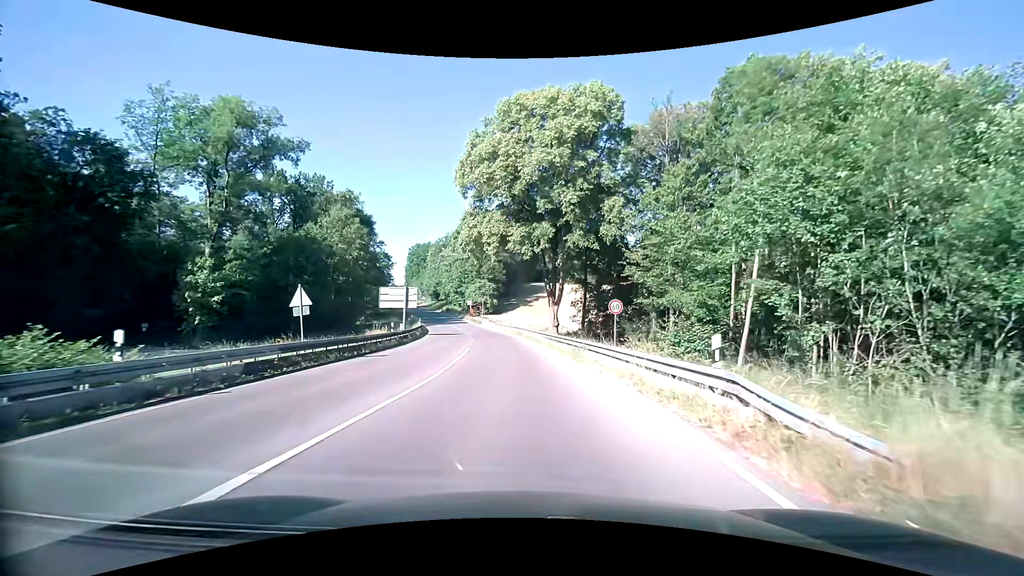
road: secondary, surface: asphalt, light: Day
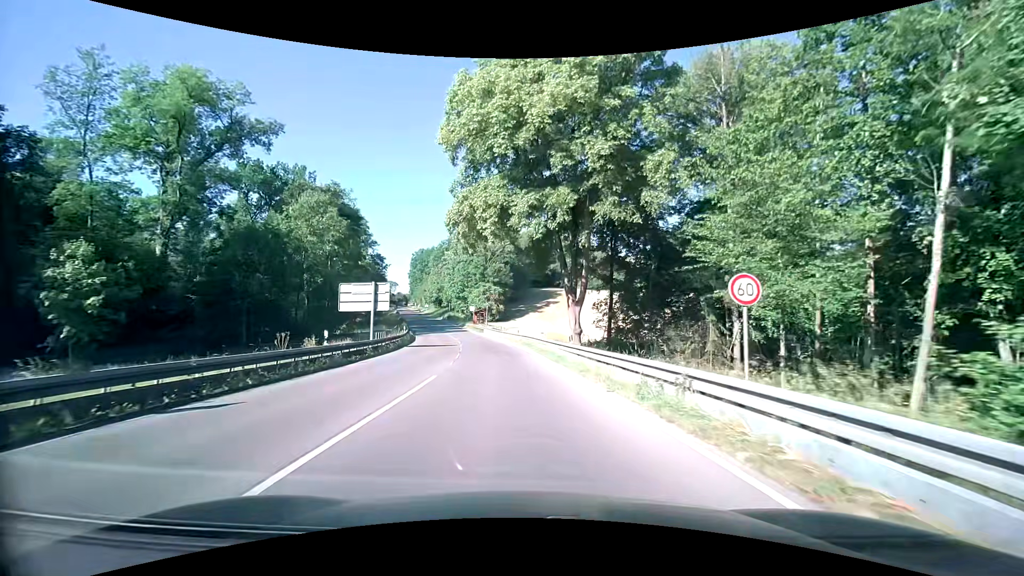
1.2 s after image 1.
(-0.1, +12.1) m; -1°
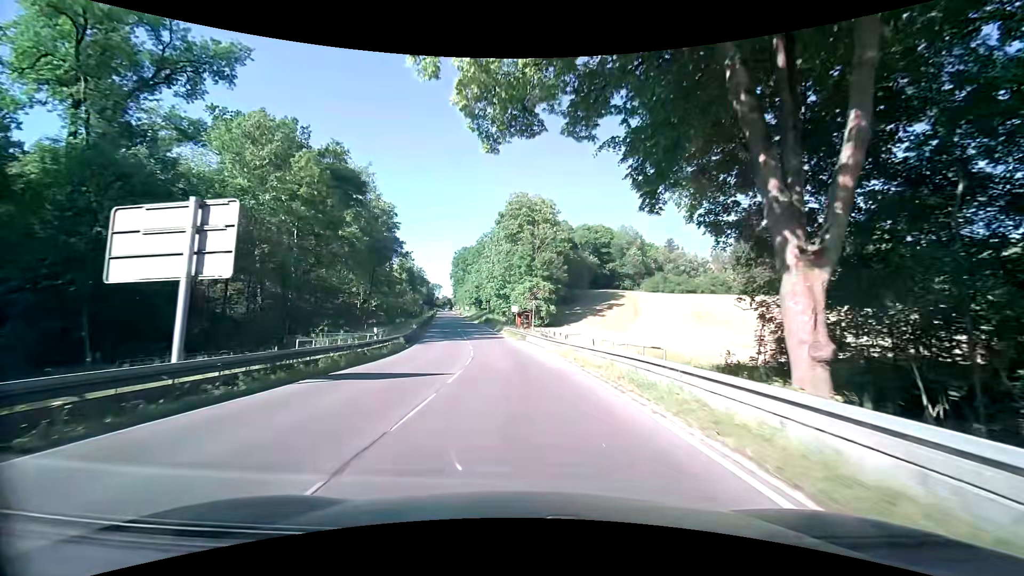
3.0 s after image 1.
(-1.3, +22.9) m; -7°
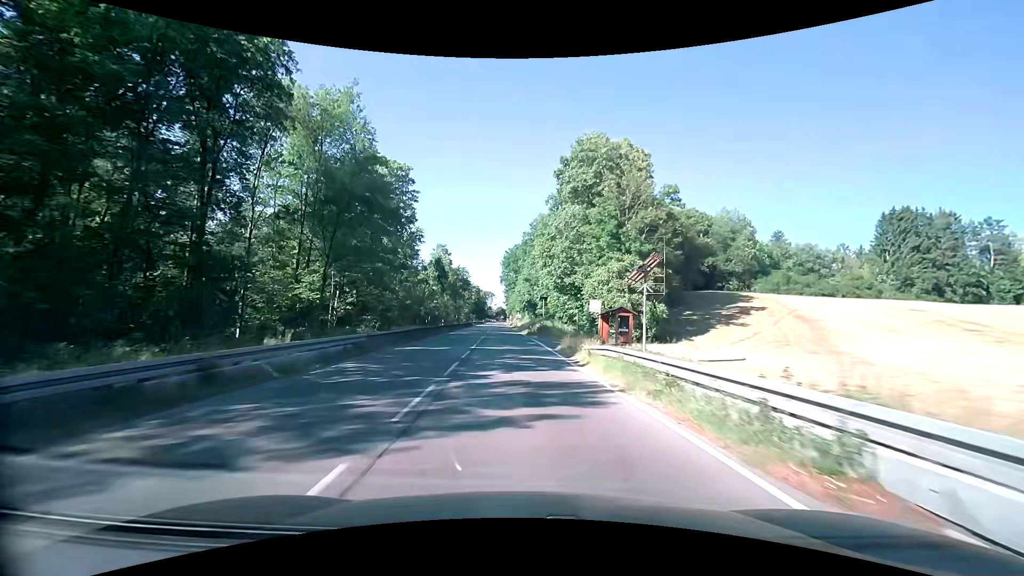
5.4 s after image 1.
(-1.7, +36.1) m; -6°
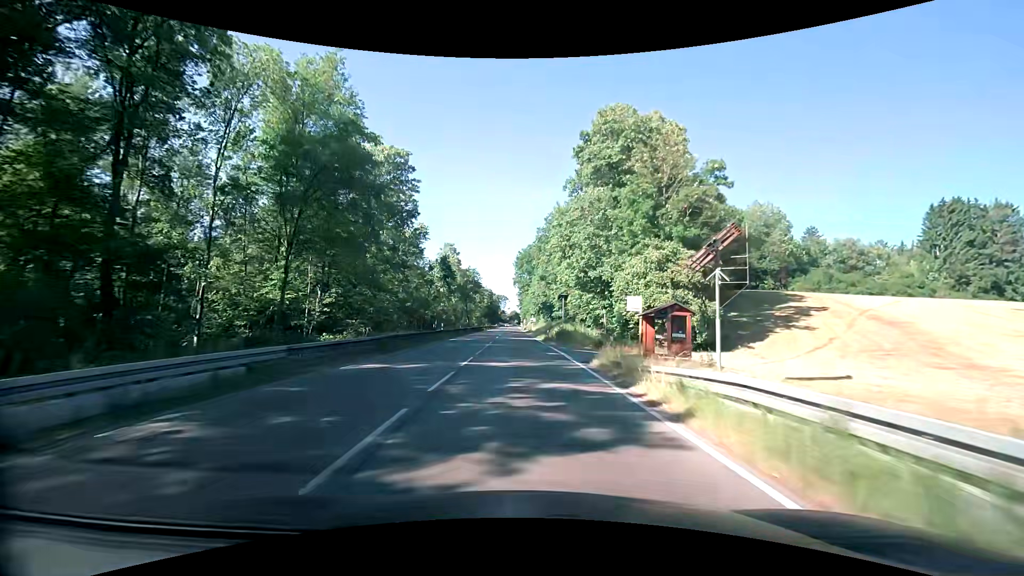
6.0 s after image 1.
(-0.1, +8.9) m; -2°
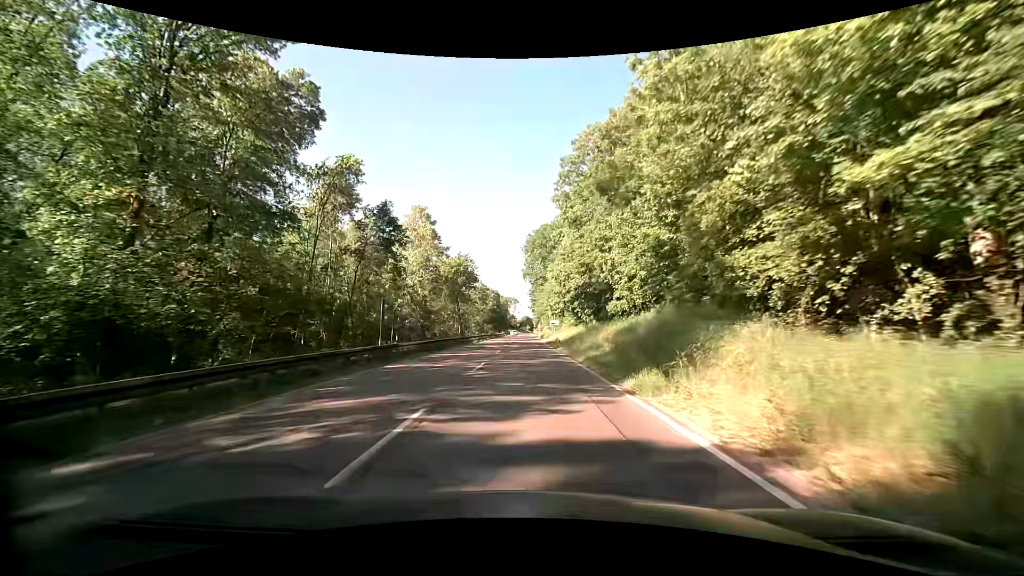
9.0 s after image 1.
(-0.8, +41.6) m; -2°
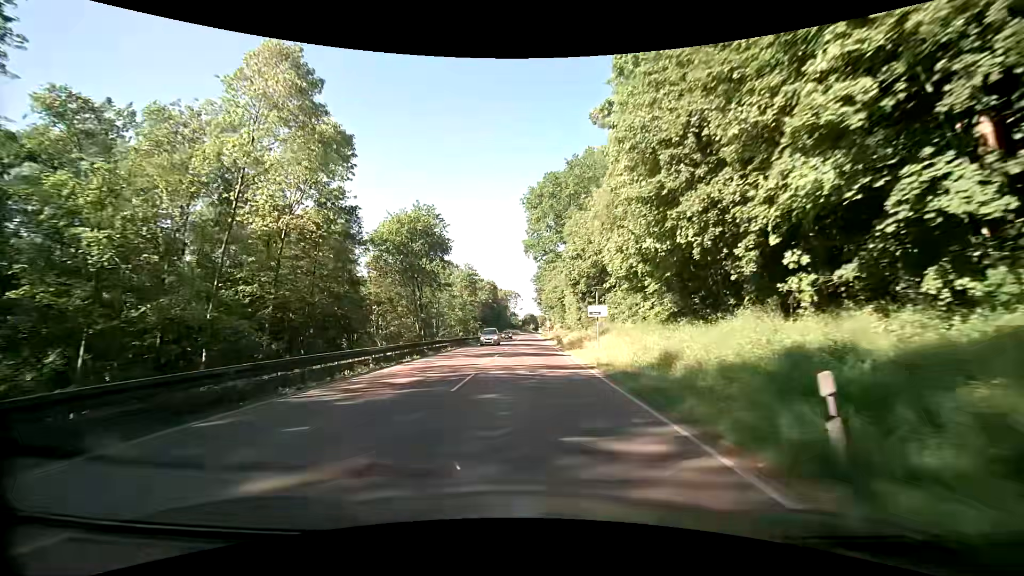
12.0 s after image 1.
(0.0, +41.6) m; 0°
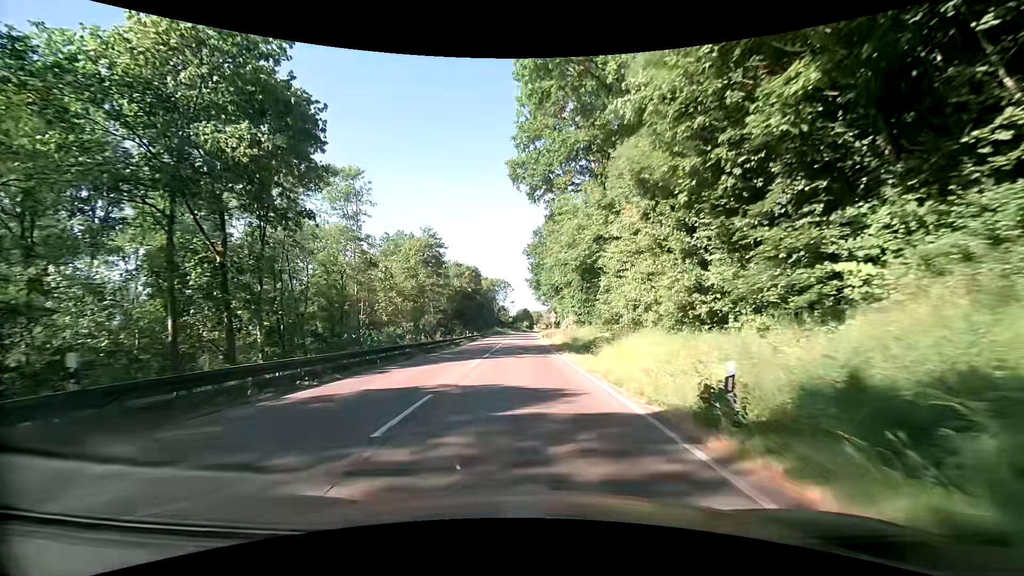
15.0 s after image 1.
(+0.3, +40.6) m; 0°
